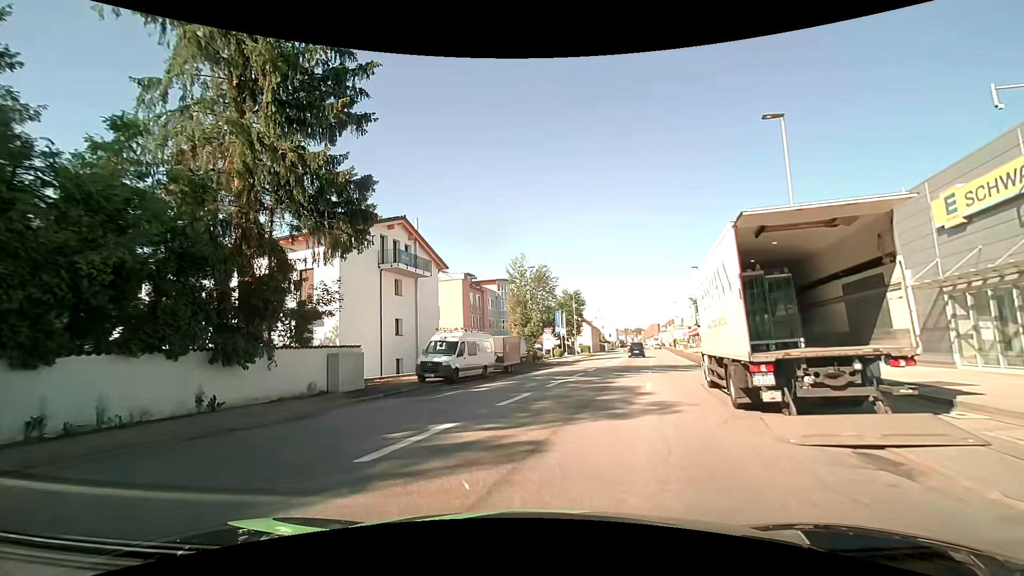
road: tertiary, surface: asphalt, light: Day
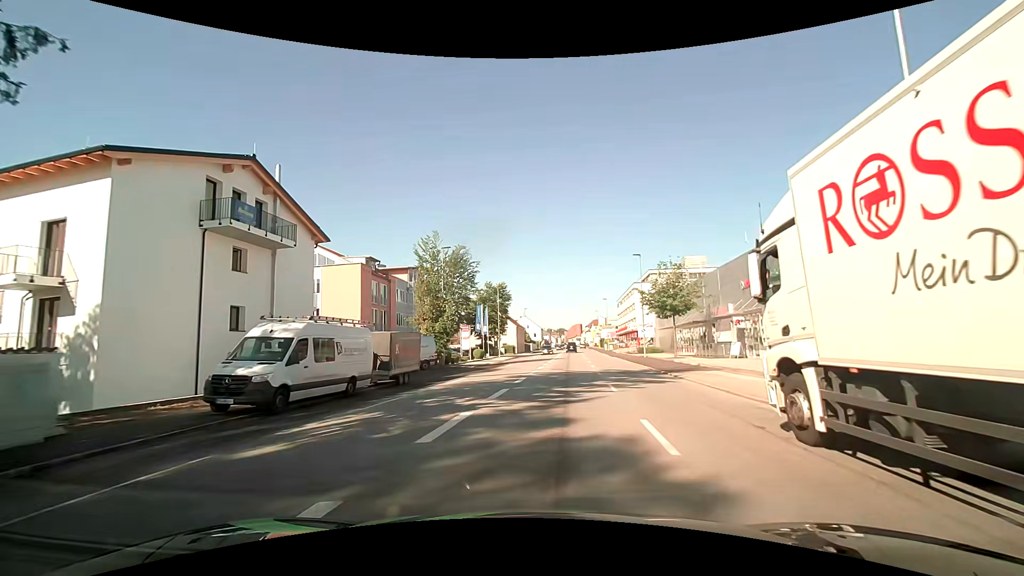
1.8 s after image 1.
(+0.7, +10.7) m; +9°
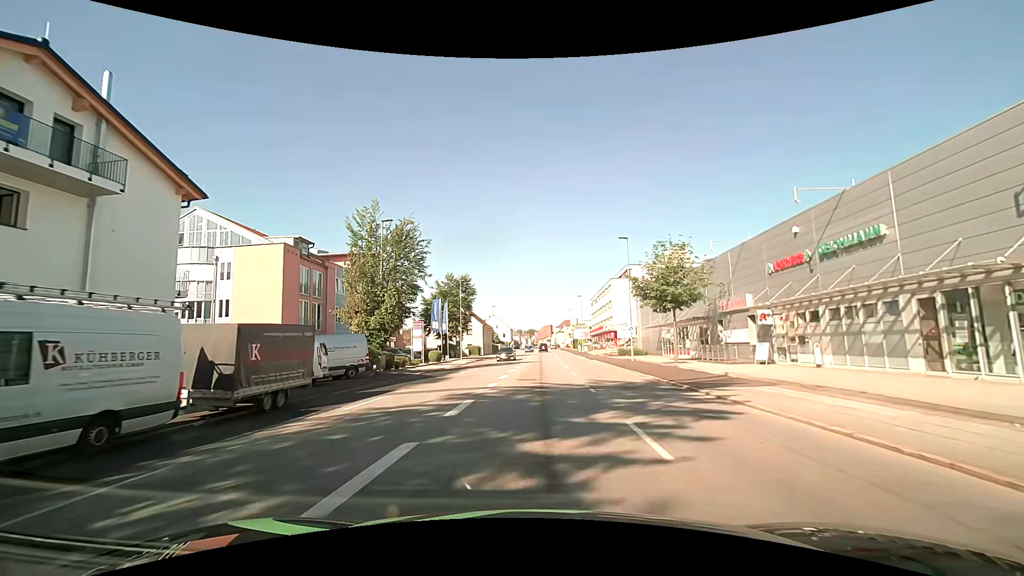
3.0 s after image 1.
(+0.4, +9.3) m; +3°
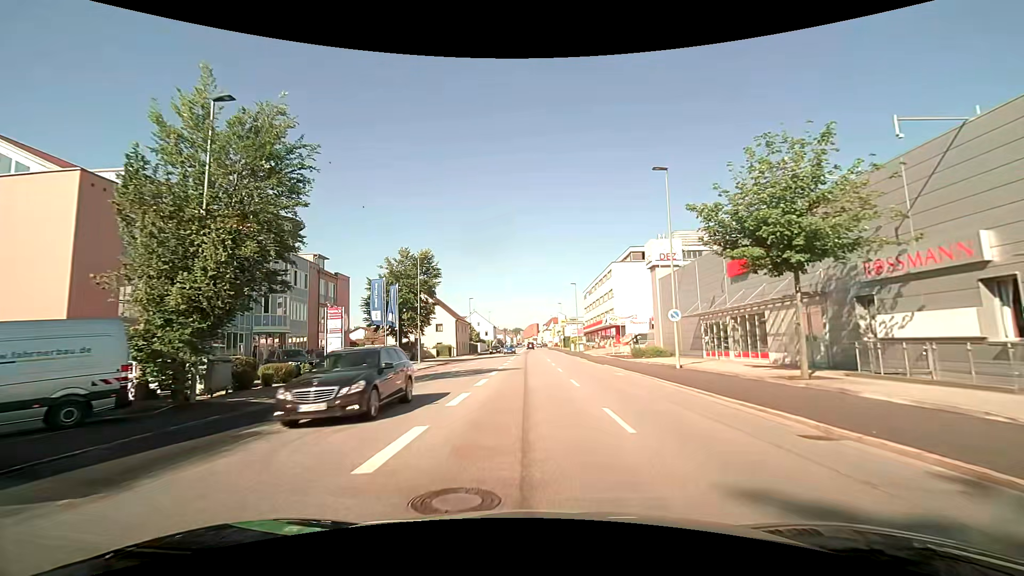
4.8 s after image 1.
(+0.2, +16.9) m; +1°
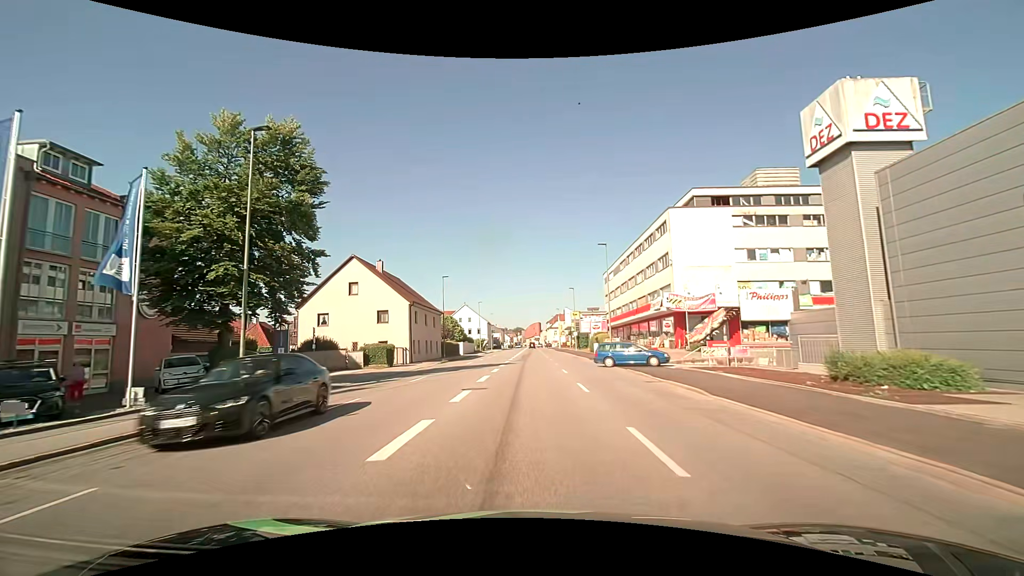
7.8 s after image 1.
(+0.1, +29.5) m; 0°
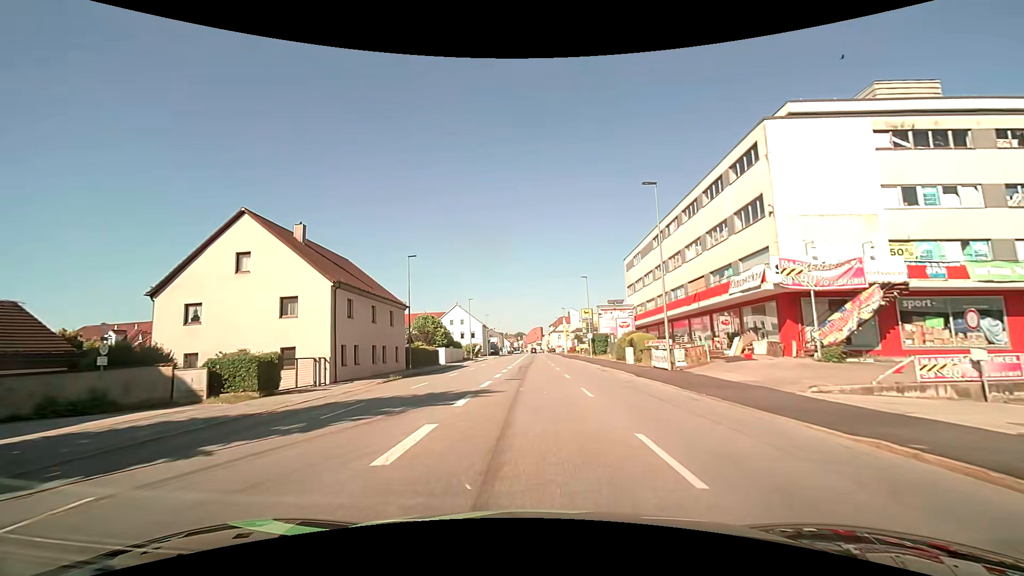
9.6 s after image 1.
(0.0, +18.3) m; 0°
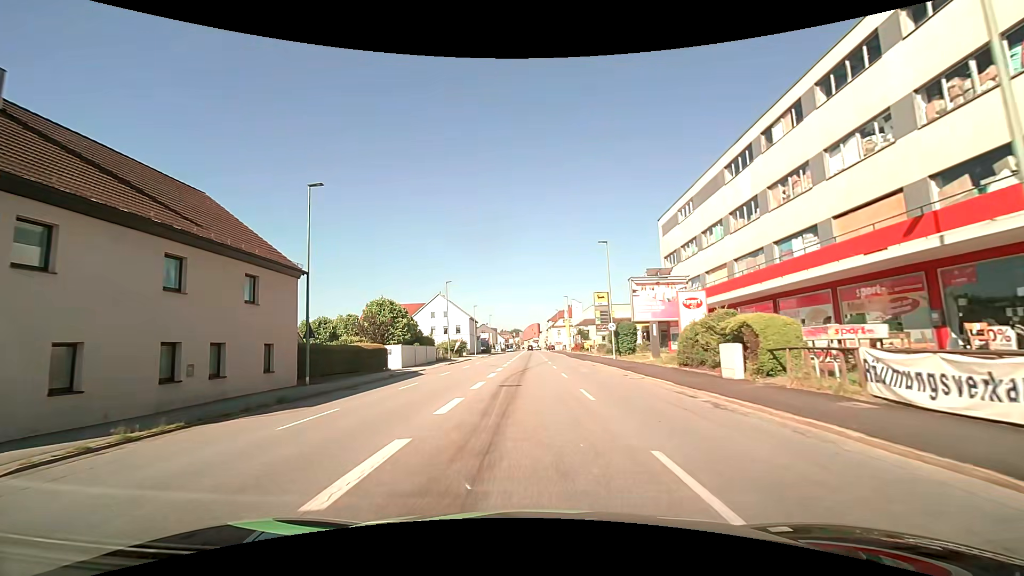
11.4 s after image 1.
(+0.1, +19.8) m; 0°
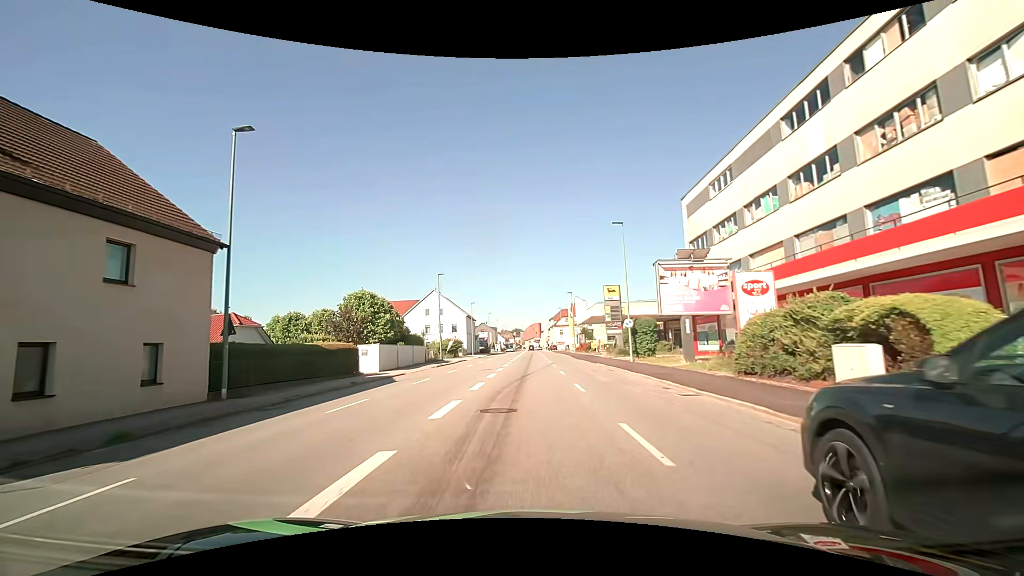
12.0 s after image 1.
(0.0, +6.8) m; 0°
(0, +10) (0, +20) (0, +30) (0, +40) (+1, +50) (+1, +60) (+2, +70) (+2, +80) (+2, +90) (+3, +100) m
